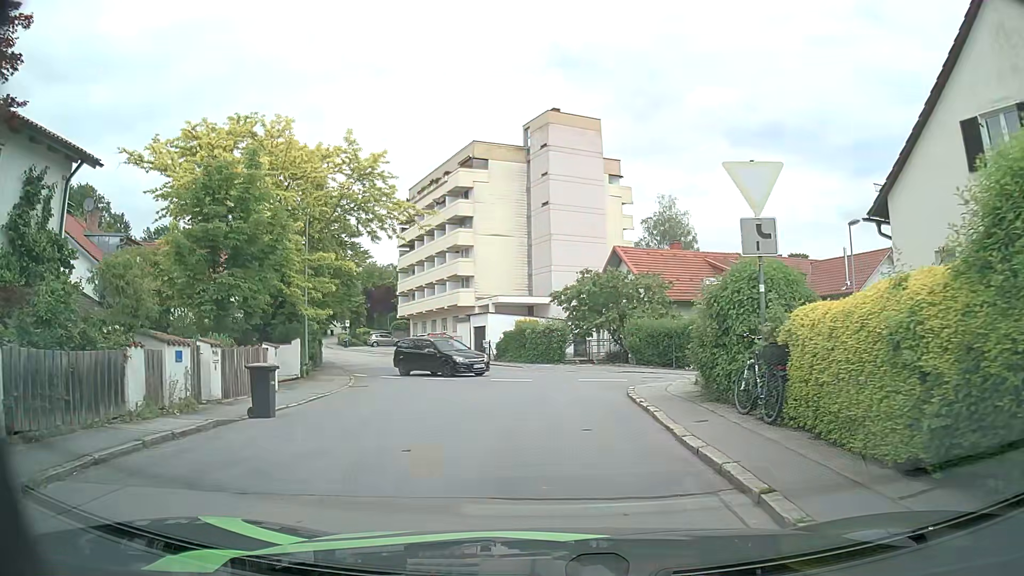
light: Day
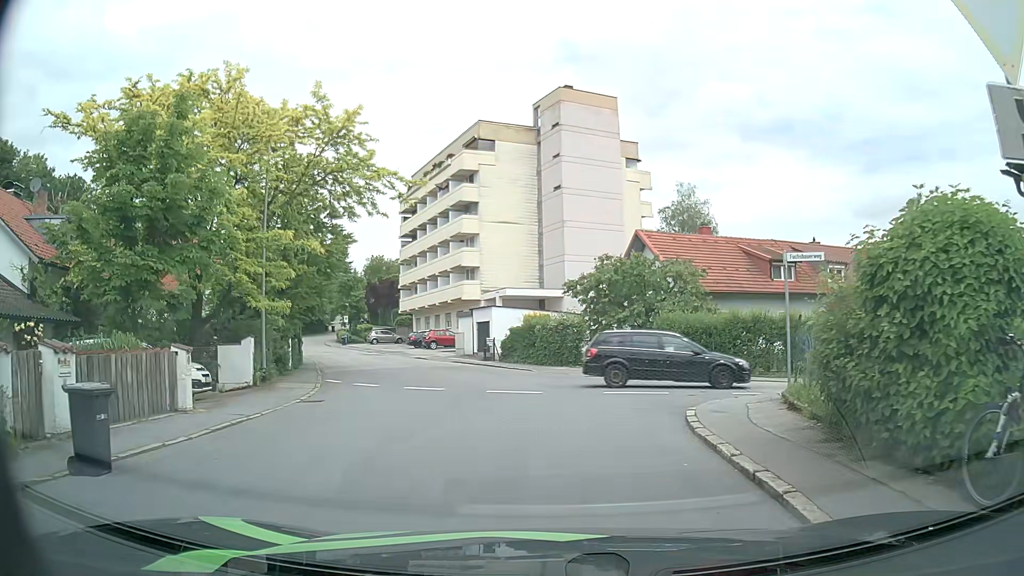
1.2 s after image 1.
(0.0, +5.3) m; -1°
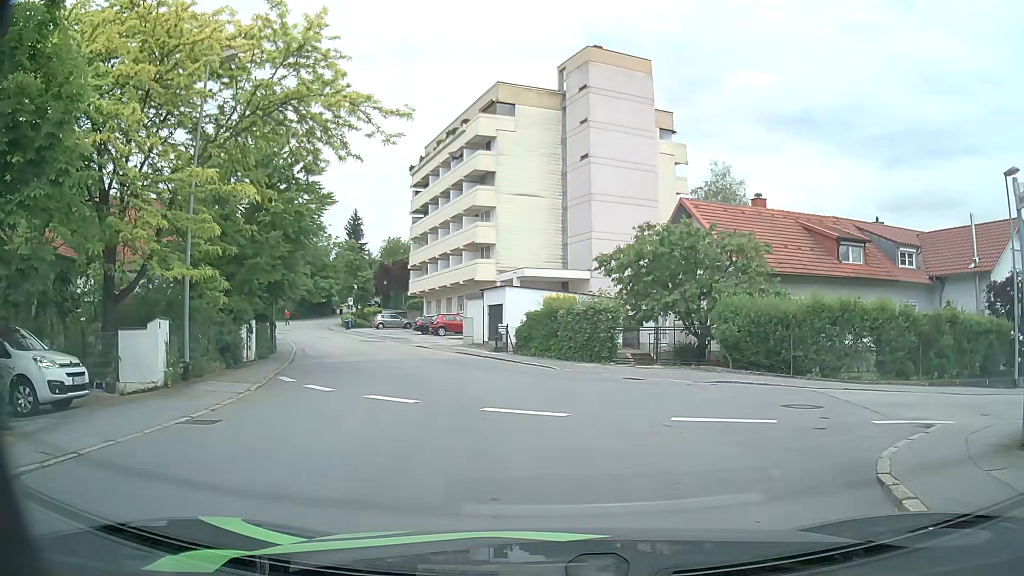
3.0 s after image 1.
(-0.1, +6.2) m; -3°
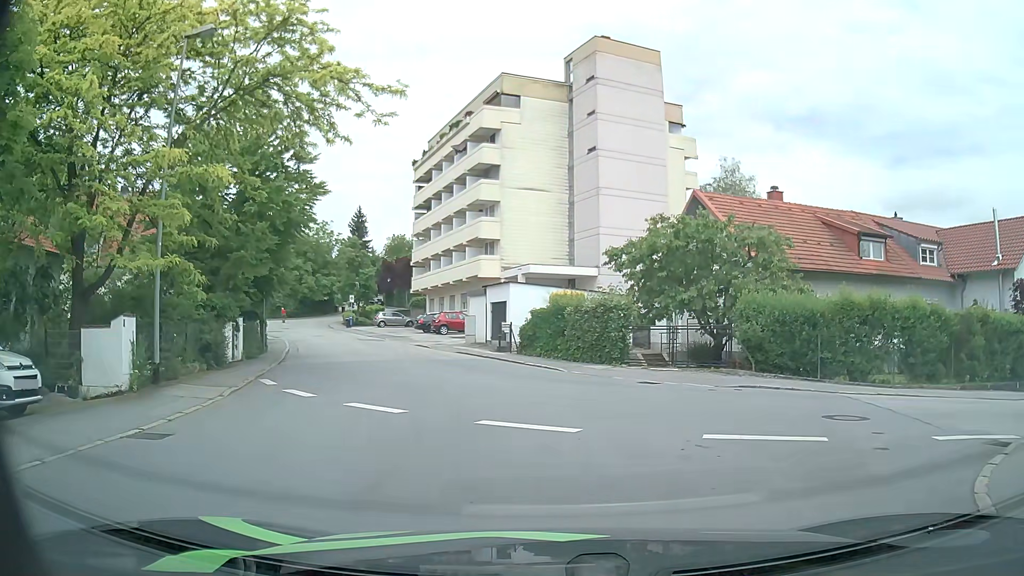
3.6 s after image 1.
(0.0, +1.6) m; 0°
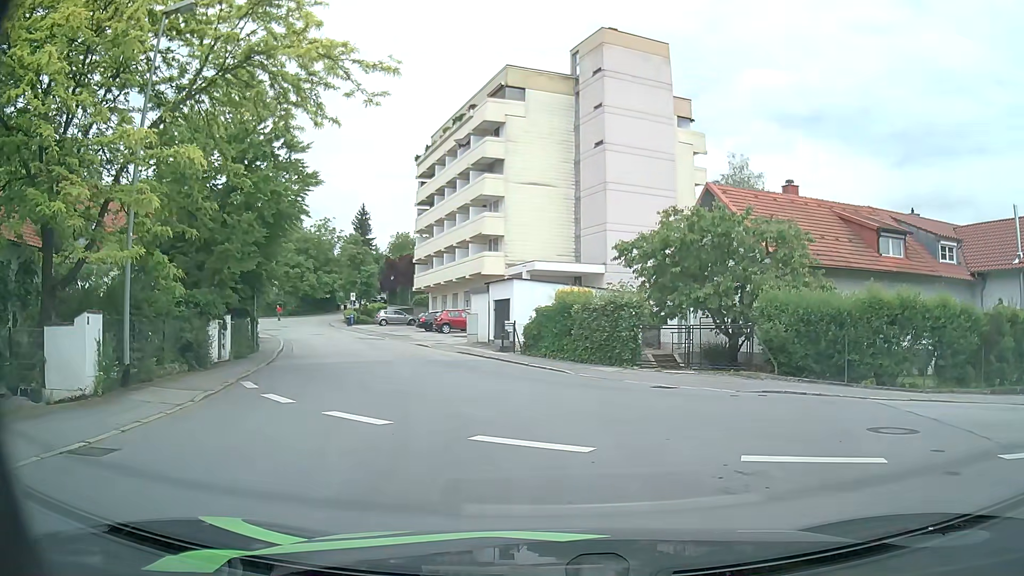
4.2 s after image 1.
(0.0, +1.4) m; +1°
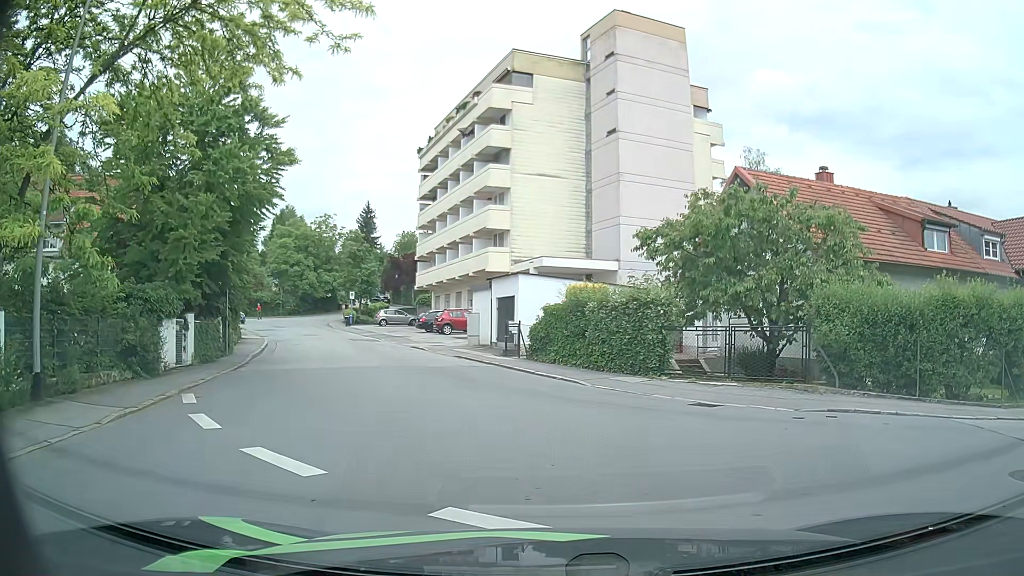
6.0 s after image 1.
(-0.1, +3.1) m; -2°
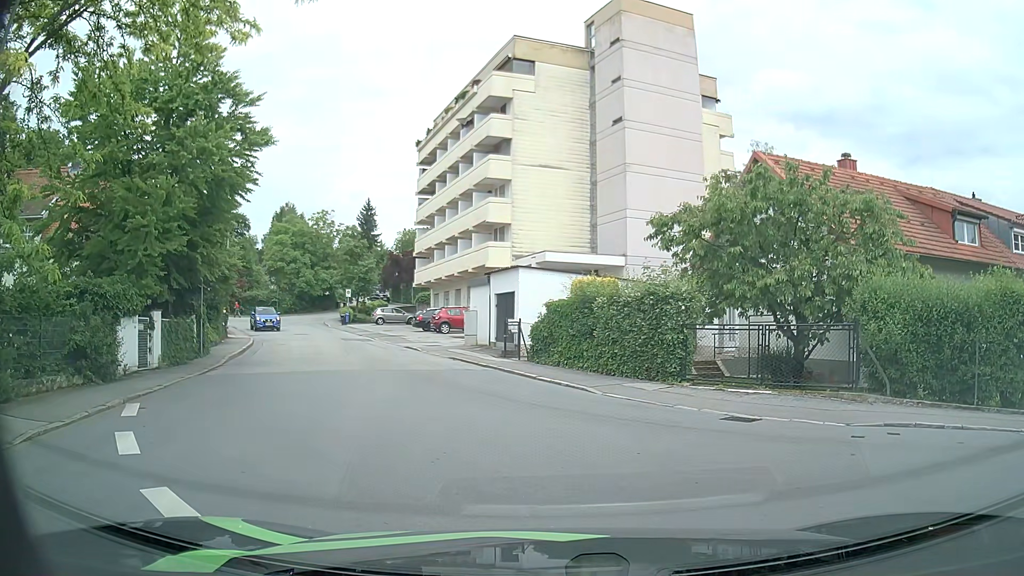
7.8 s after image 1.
(0.0, +2.0) m; 0°
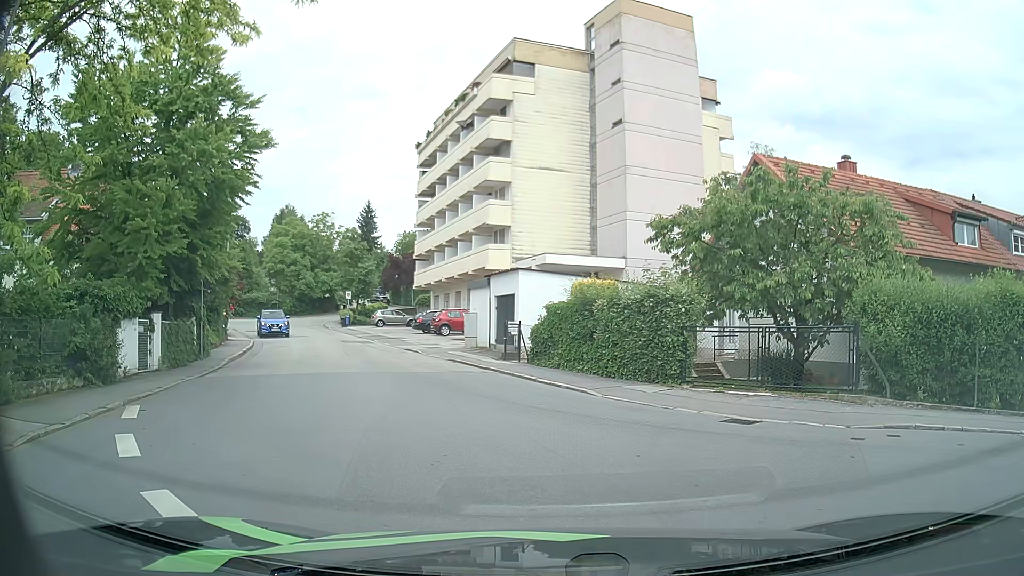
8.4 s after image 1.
(0.0, 0.0) m; 0°
(0, +10) (-2, +20) (-6, +29) (-10, +38) (-14, +47) (-19, +56) (-26, +63) (-35, +68) (-44, +72) (-53, +75) m
